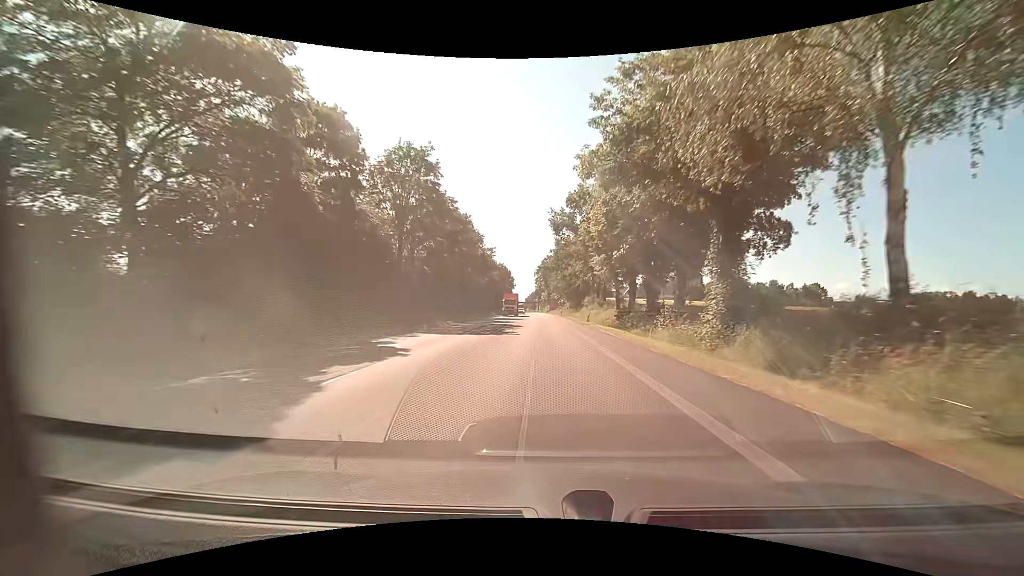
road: primary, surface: asphalt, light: Day
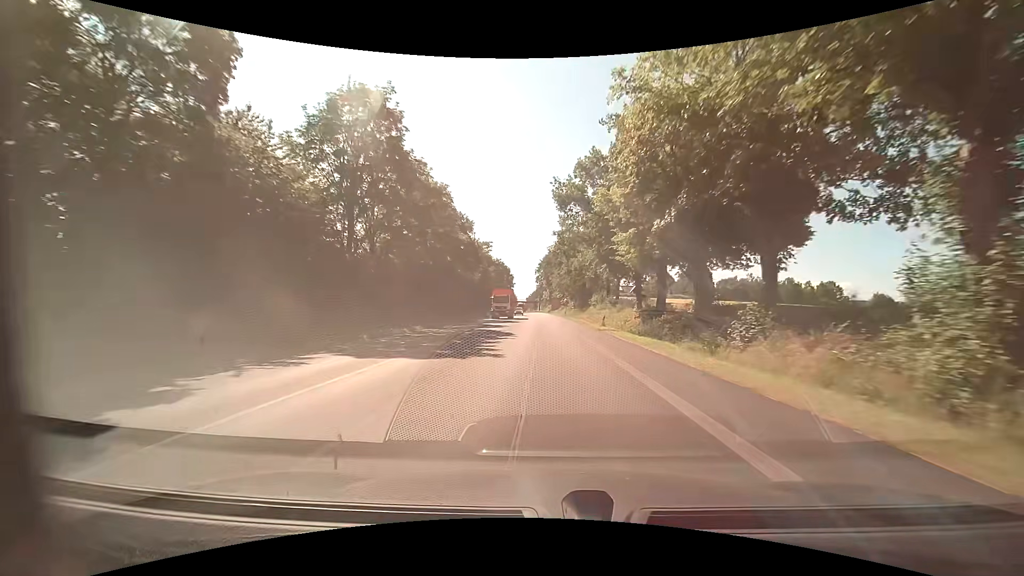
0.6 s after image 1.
(0.0, +11.3) m; 0°
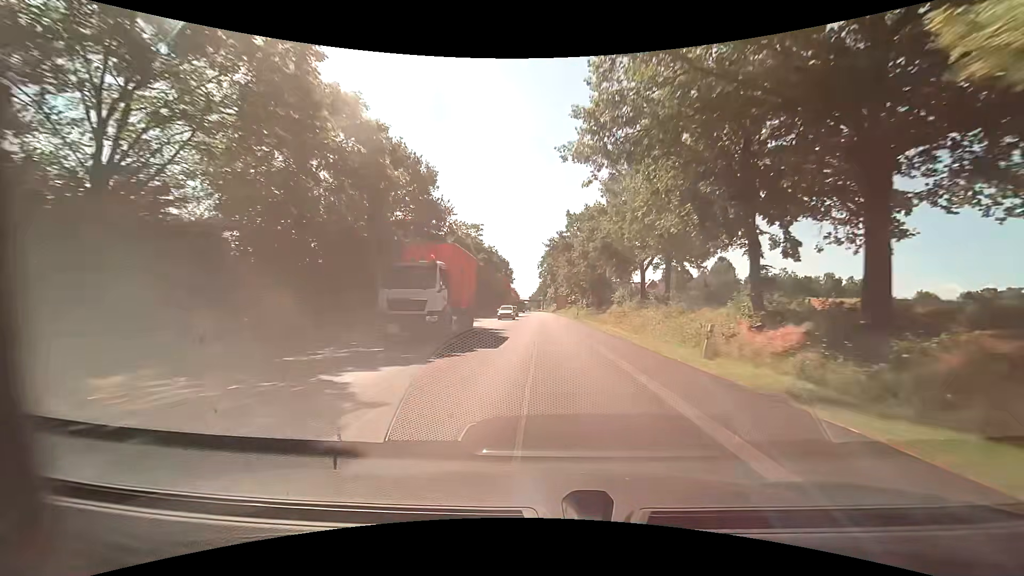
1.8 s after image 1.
(-0.1, +22.7) m; -1°
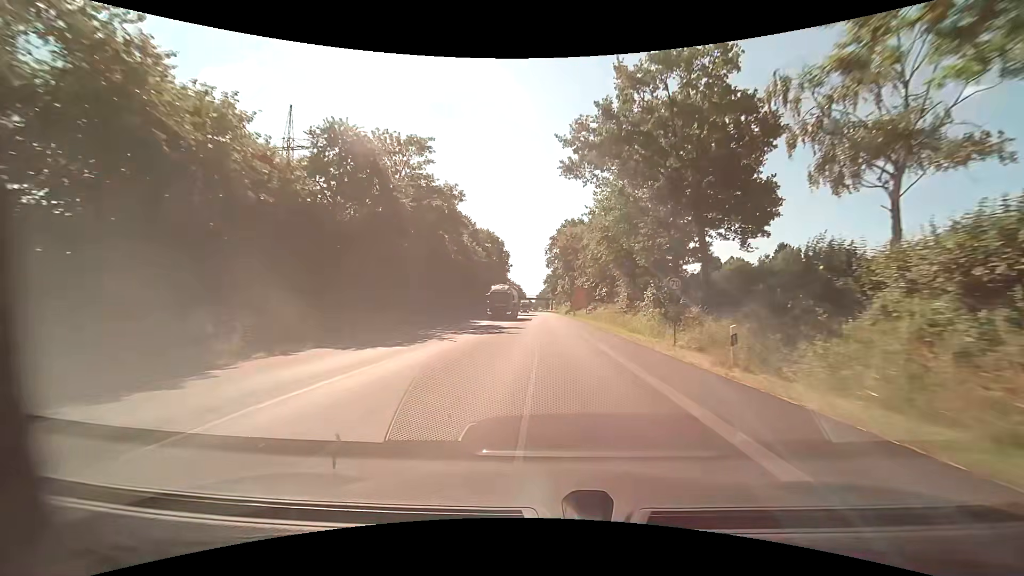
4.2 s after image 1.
(-0.3, +45.3) m; -1°
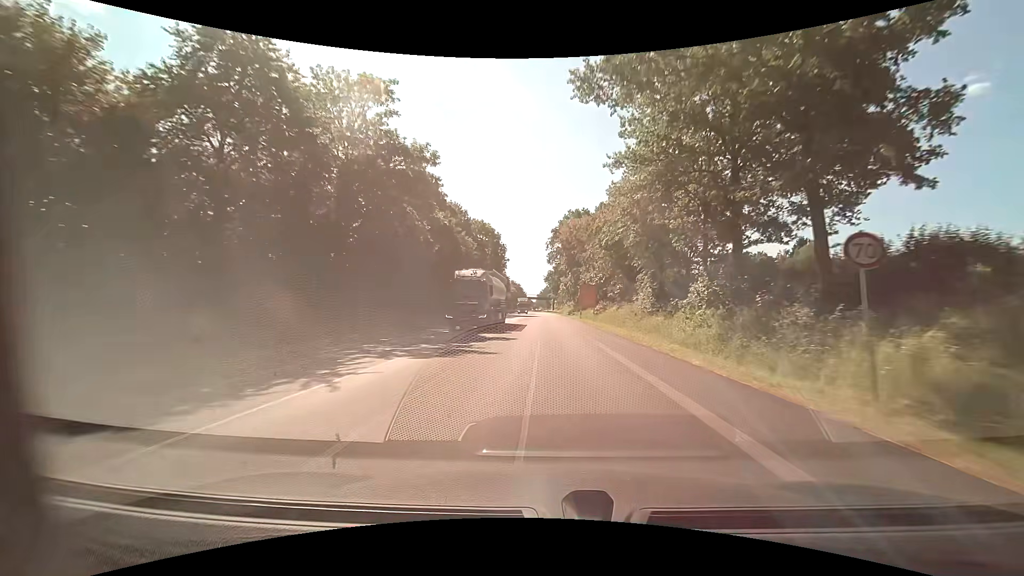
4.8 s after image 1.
(-0.1, +11.3) m; -1°
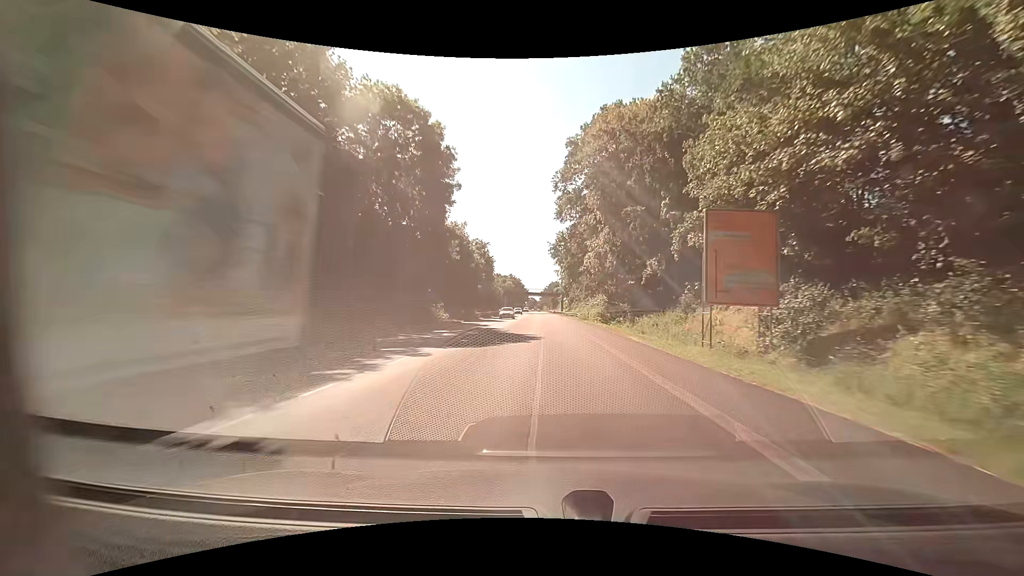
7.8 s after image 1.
(-0.1, +56.5) m; 0°
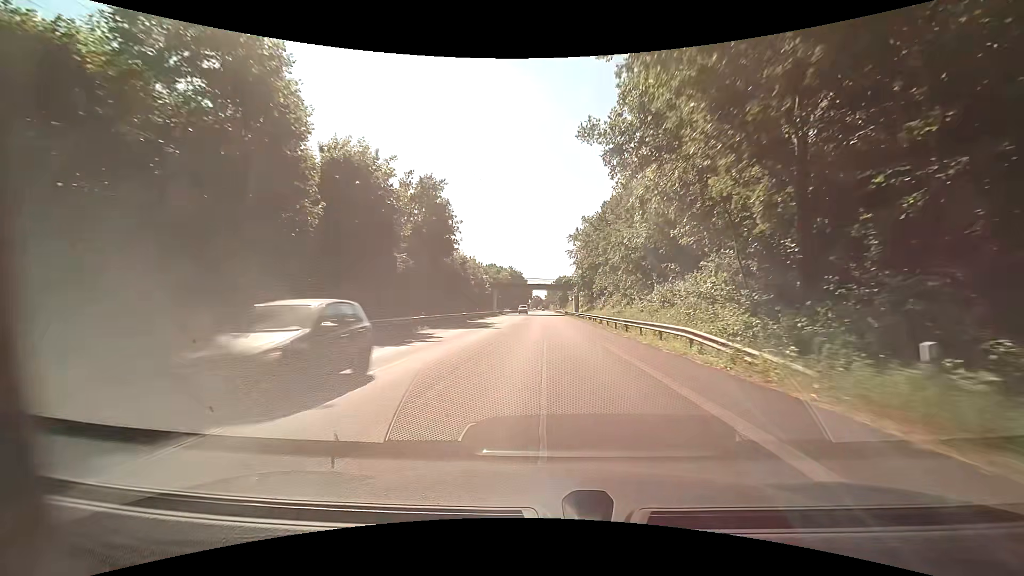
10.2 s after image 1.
(-0.5, +45.1) m; -1°
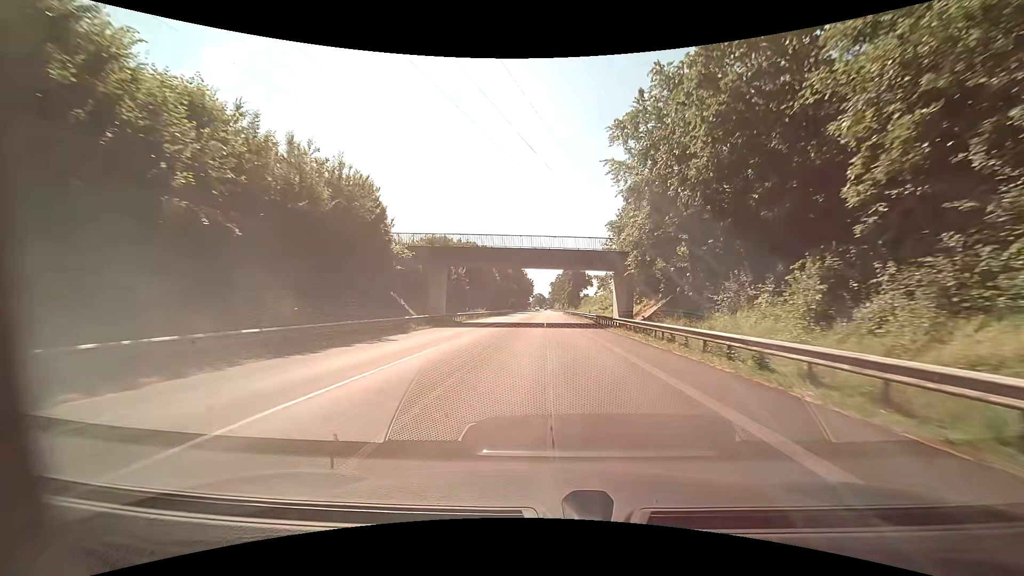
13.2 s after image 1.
(0.0, +56.6) m; 0°
(0, +10) (0, +20) (0, +30) (0, +40) (0, +50) (0, +60) (0, +70) (0, +80) (0, +90) (0, +100) m
